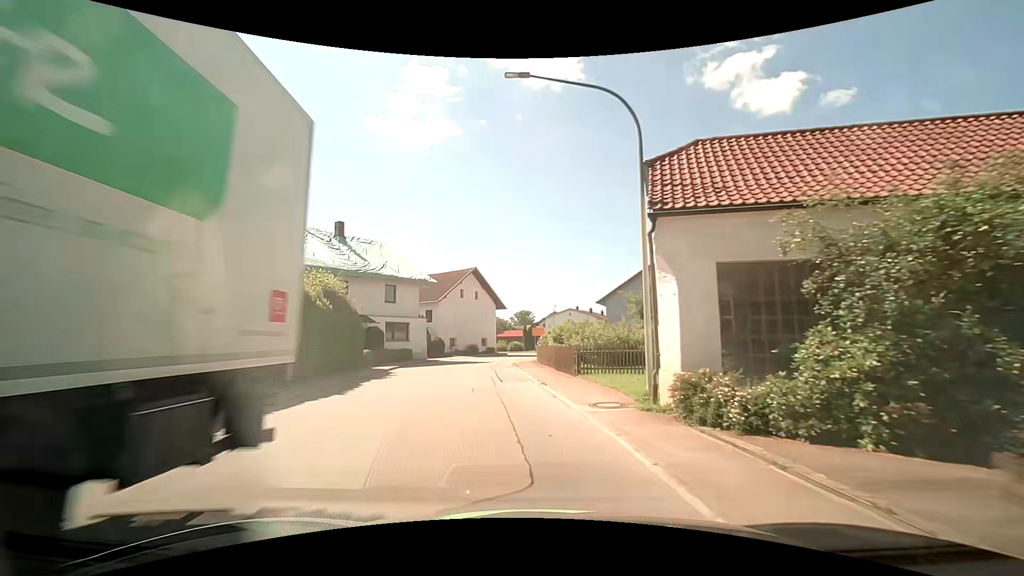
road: secondary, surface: asphalt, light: Day
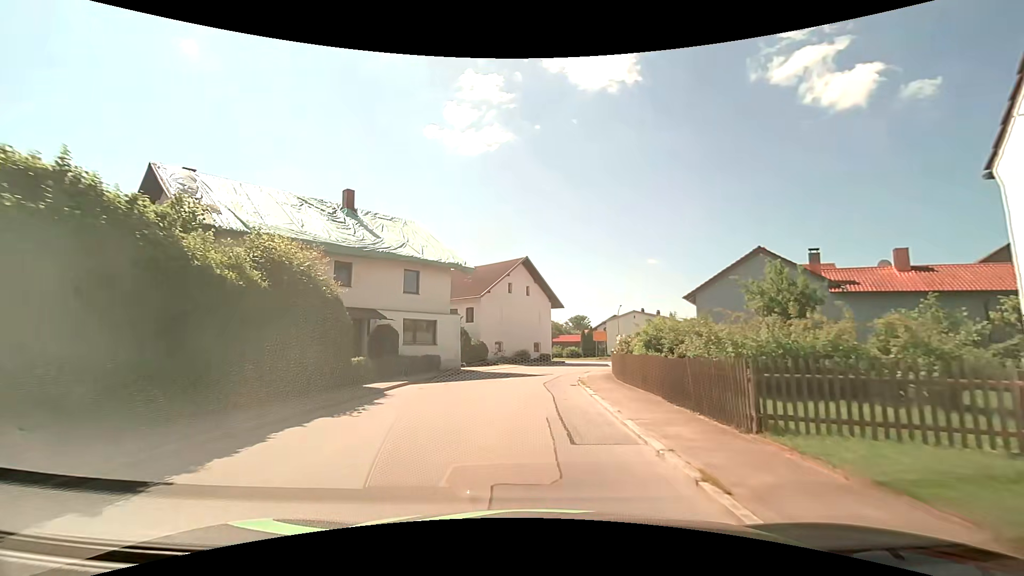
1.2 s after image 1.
(-0.7, +9.6) m; -7°
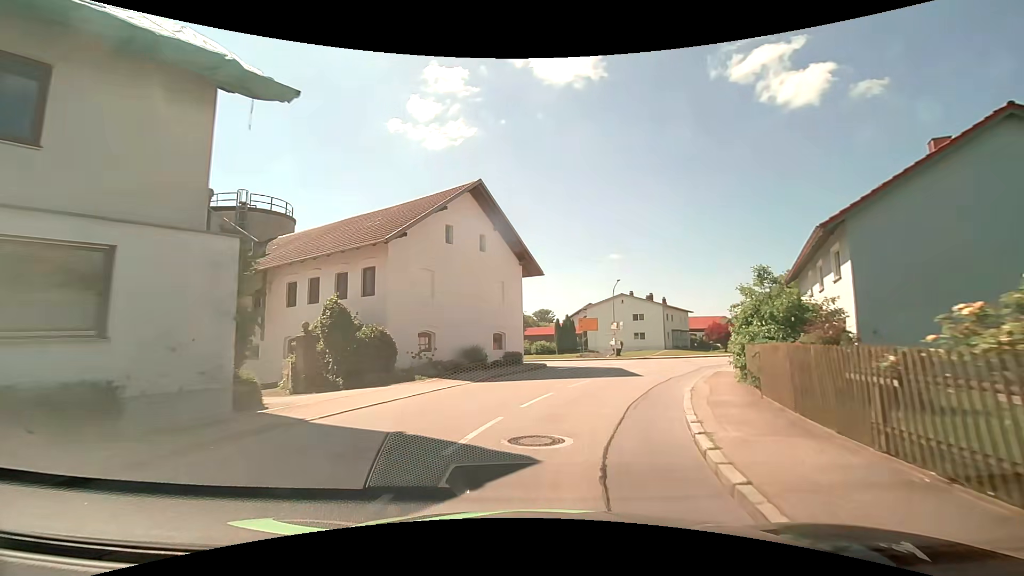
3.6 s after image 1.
(0.0, +20.1) m; +4°
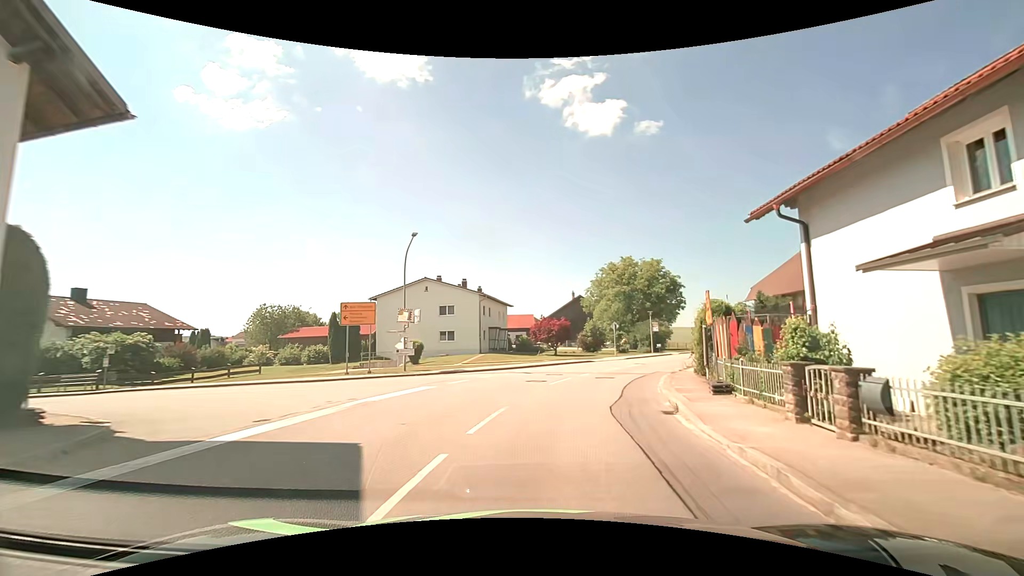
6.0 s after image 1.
(+3.6, +20.0) m; +21°
